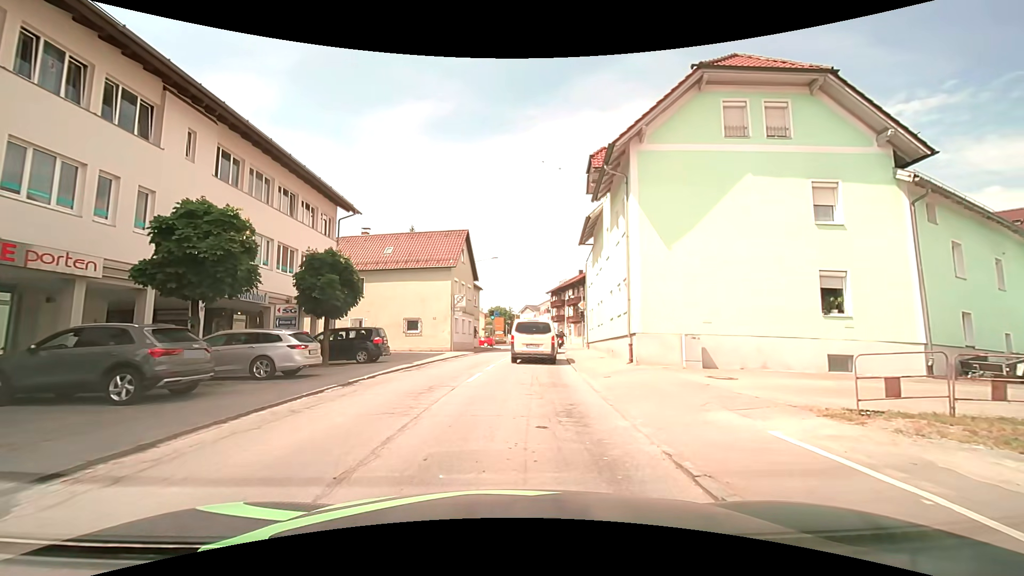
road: secondary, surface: asphalt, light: Day
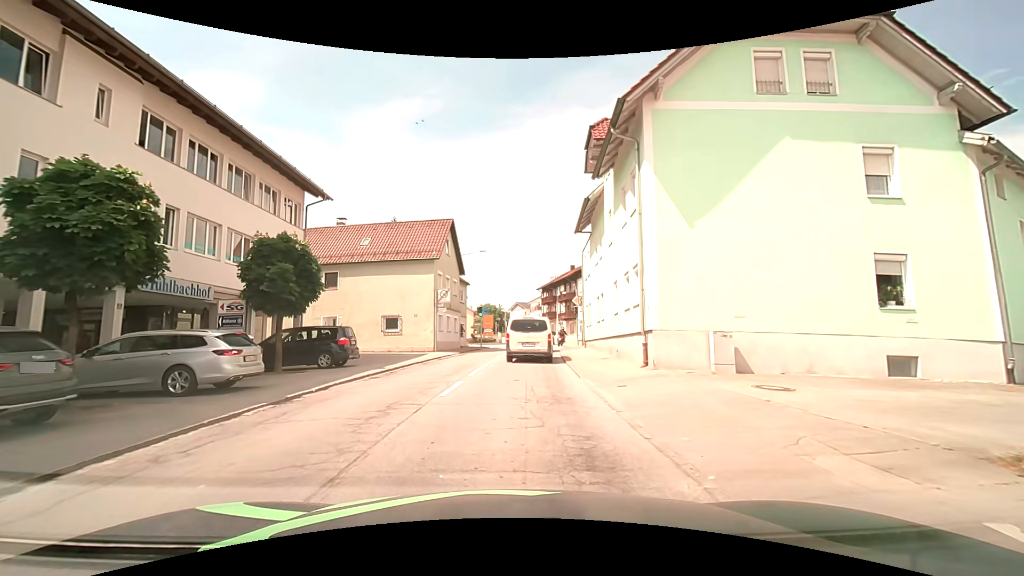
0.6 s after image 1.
(+0.1, +3.2) m; +1°
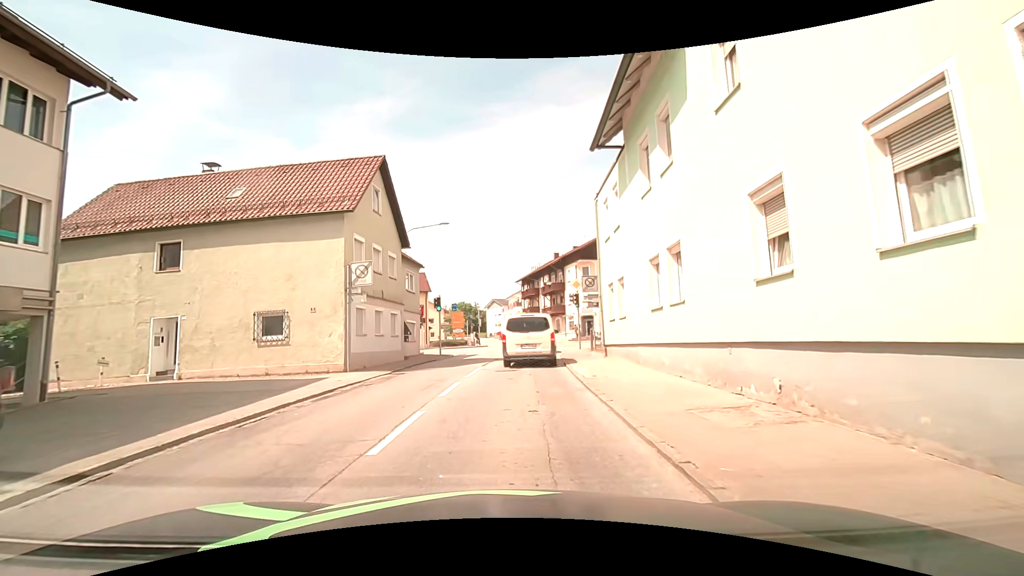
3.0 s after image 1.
(+0.3, +13.3) m; +1°
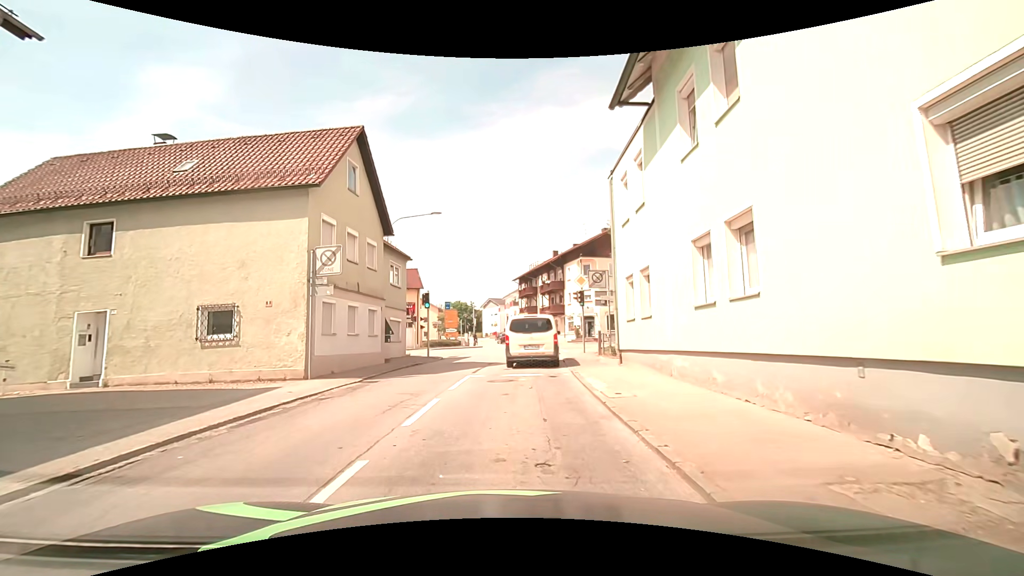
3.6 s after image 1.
(0.0, +3.1) m; +1°
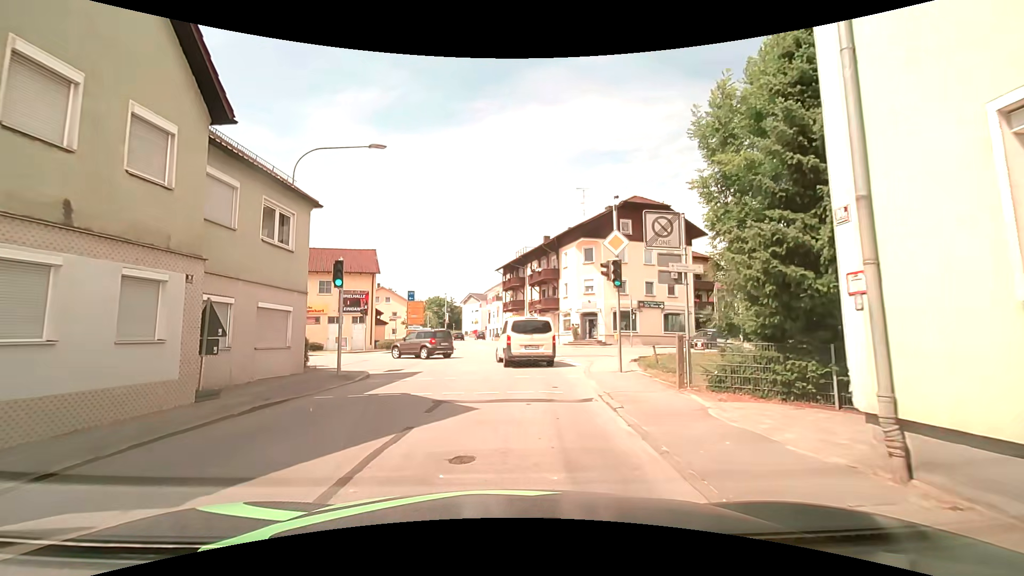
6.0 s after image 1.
(+0.1, +12.0) m; +3°
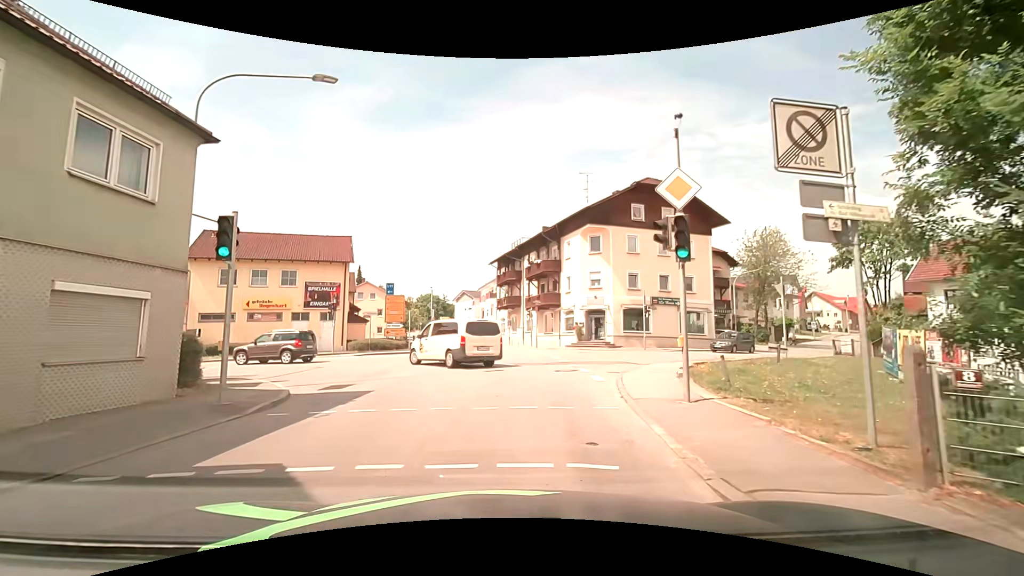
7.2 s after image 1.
(0.0, +5.9) m; +2°
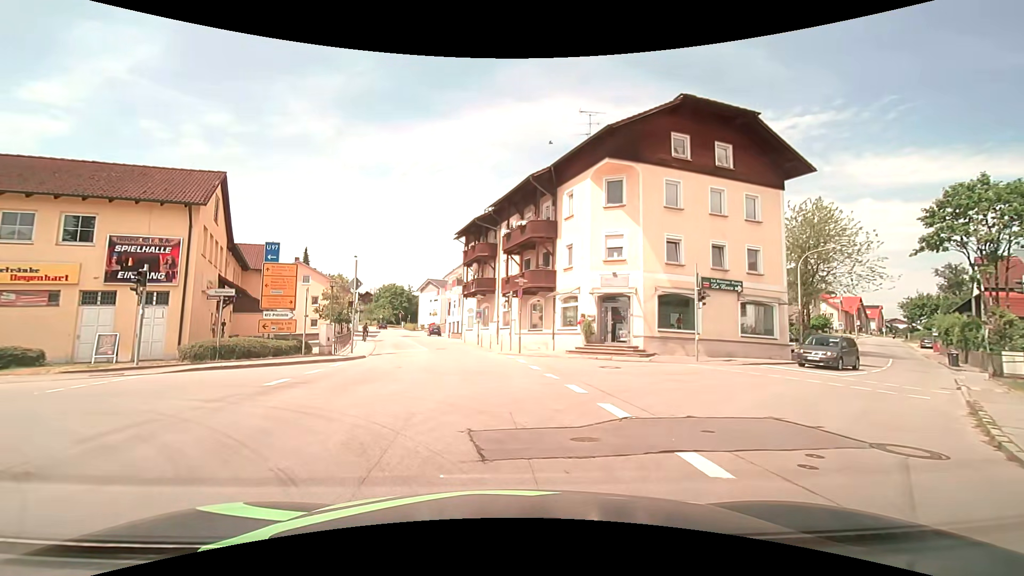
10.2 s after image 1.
(-0.4, +15.0) m; +1°
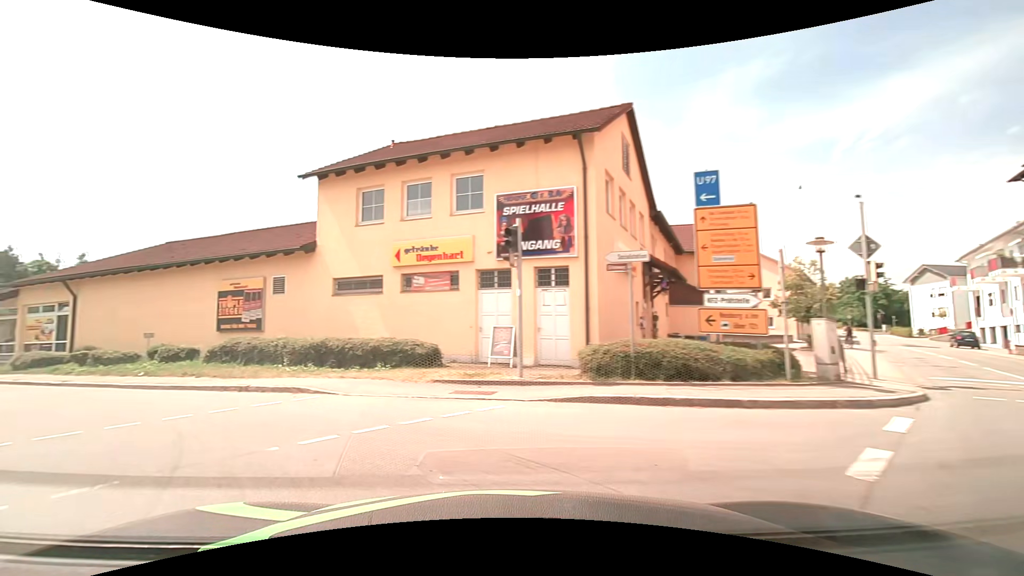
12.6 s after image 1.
(-3.3, +10.8) m; -46°
(-5, +8) (-13, +14) (-22, +19) (-30, +24) (-39, +28) (-49, +32) (-58, +36) (-67, +40) (-77, +43) (-86, +46) m
